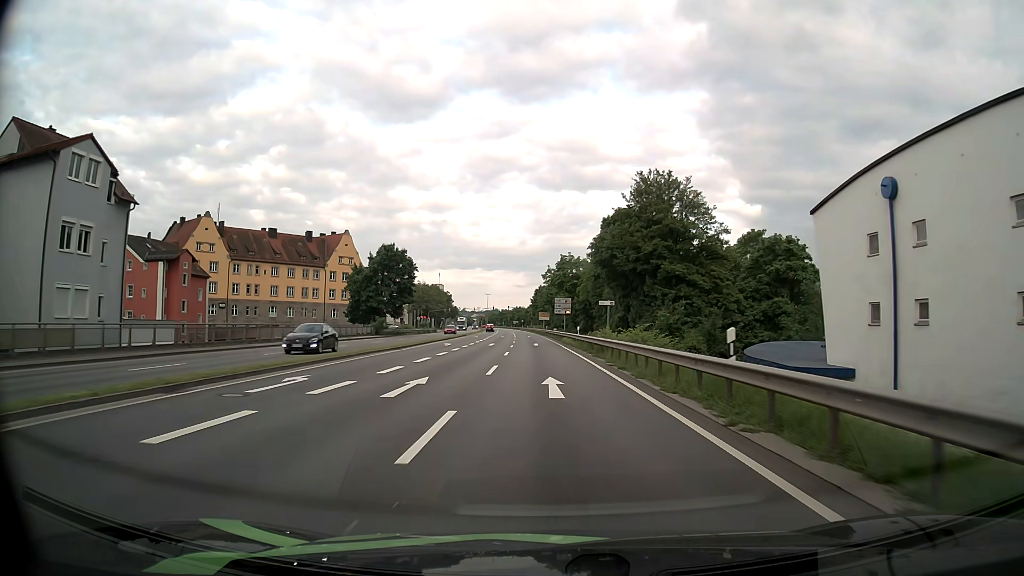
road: primary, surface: asphalt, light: Day
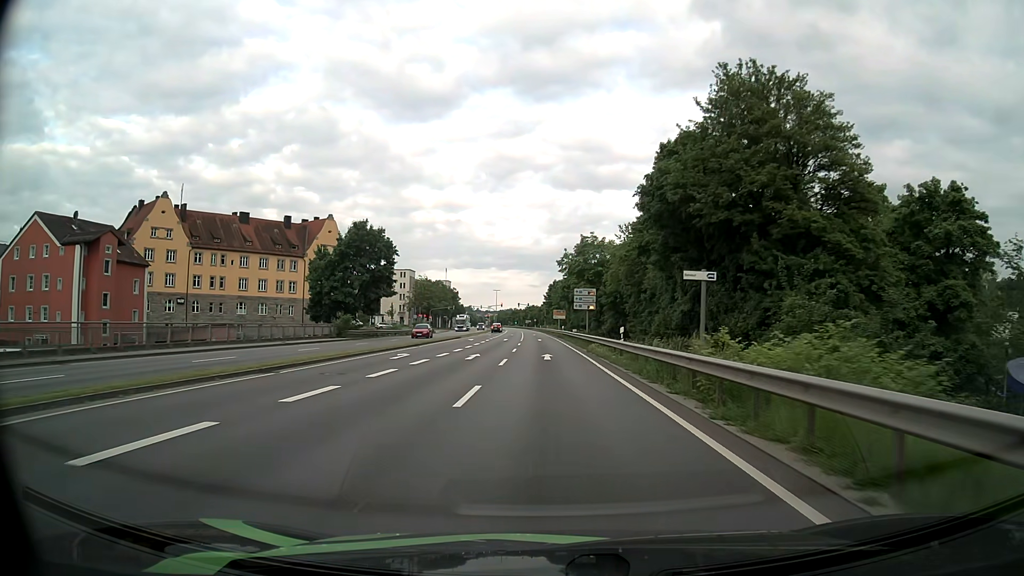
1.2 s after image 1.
(-0.2, +19.6) m; -1°
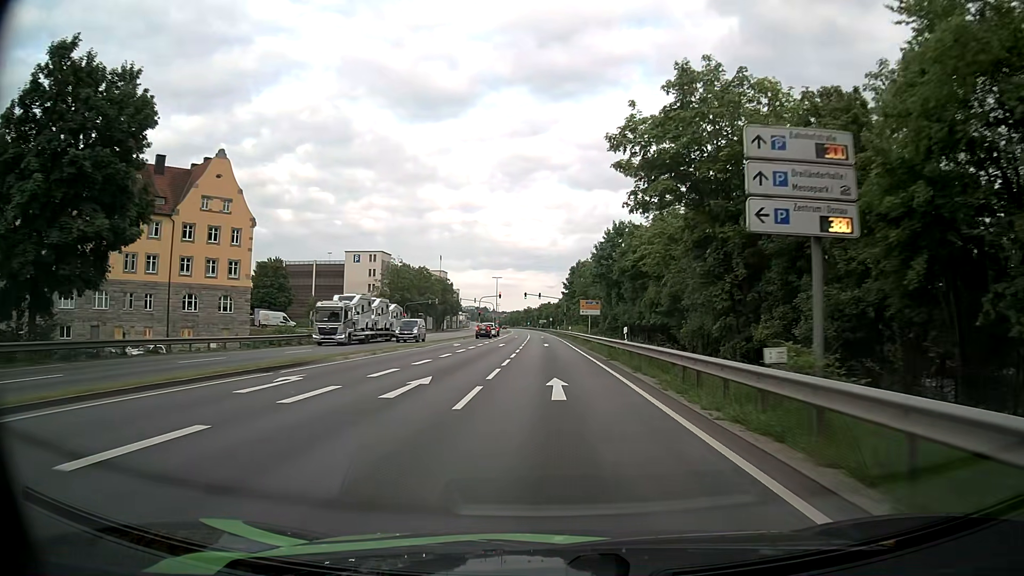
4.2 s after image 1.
(-0.7, +48.4) m; -2°
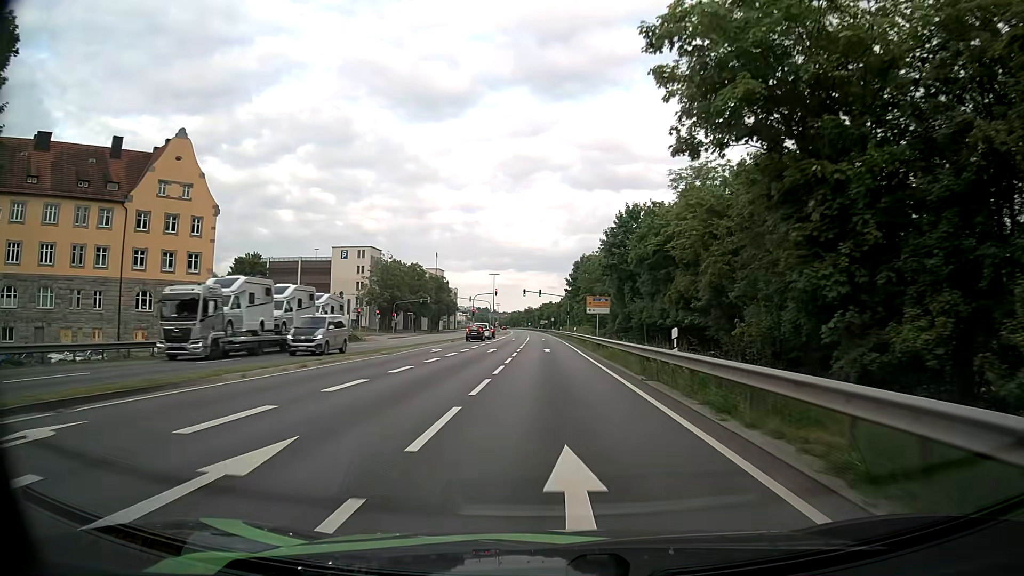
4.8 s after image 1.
(+0.1, +9.6) m; 0°
(0, +10) (0, +20) (0, +30) (0, +40) (0, +50) (0, +60) (-1, +70) (-1, +80) (-1, +90) (-1, +100) m
